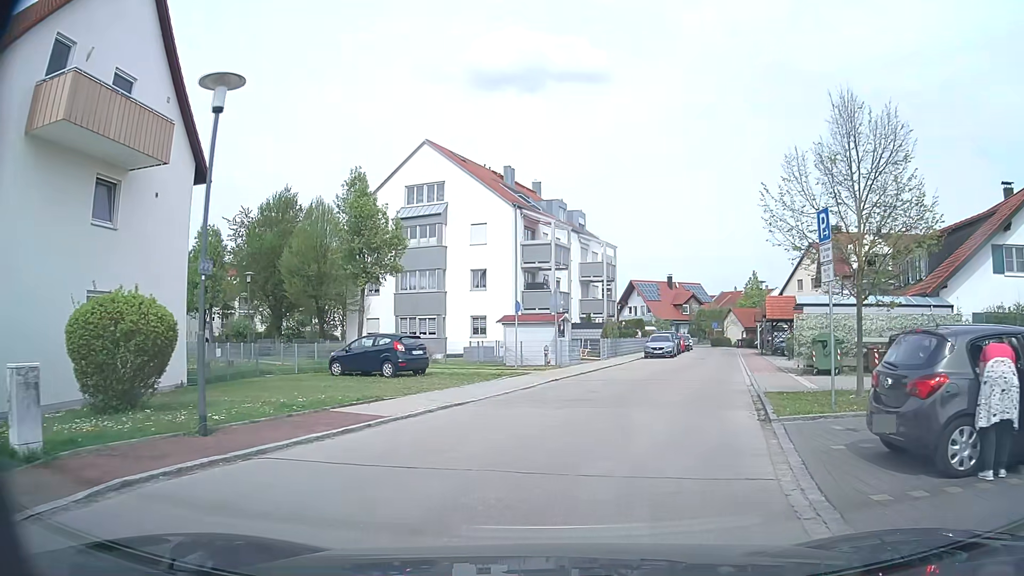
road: residential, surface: asphalt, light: Day
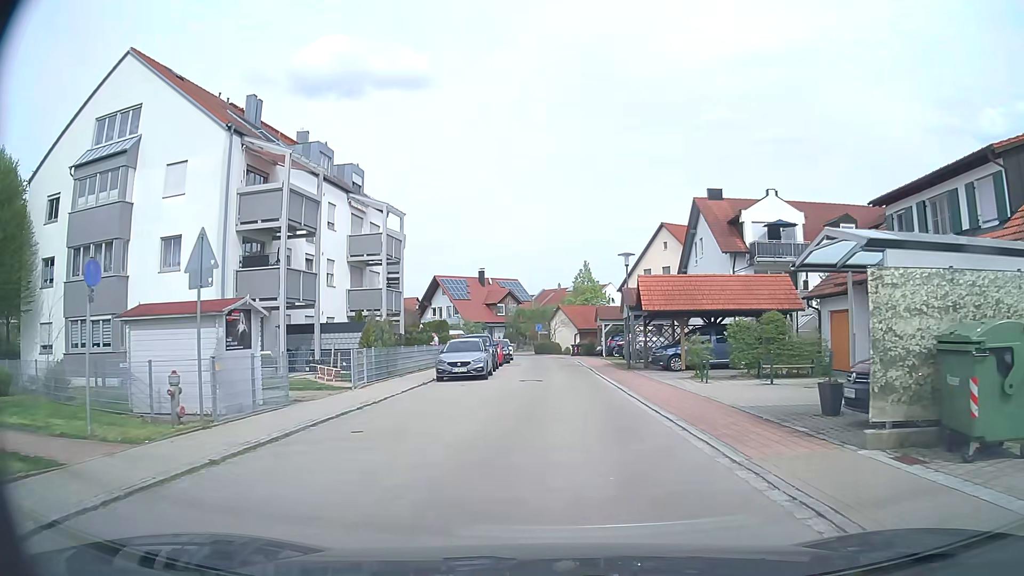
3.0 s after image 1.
(+2.7, +16.9) m; +16°
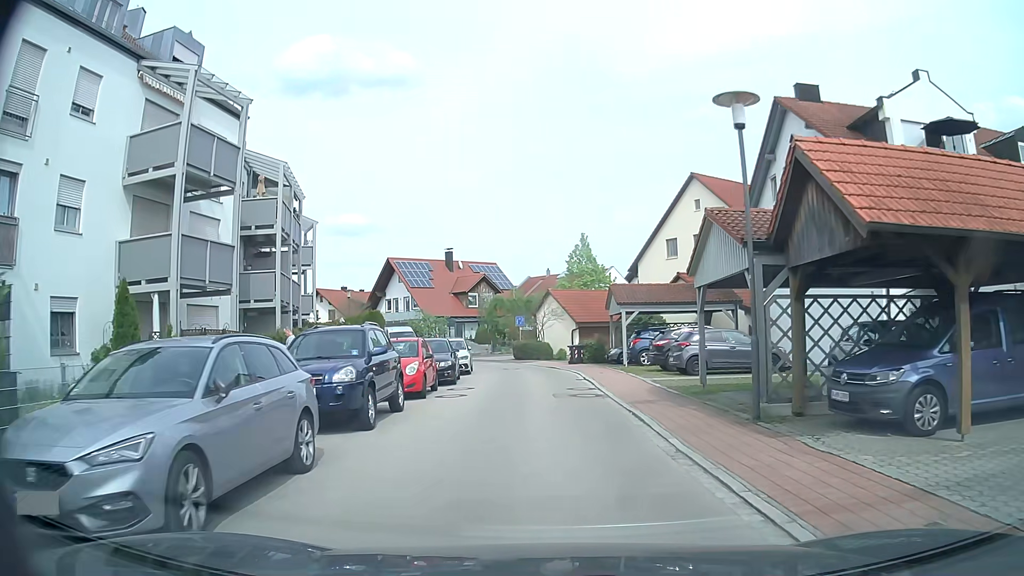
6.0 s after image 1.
(+0.4, +19.5) m; +1°
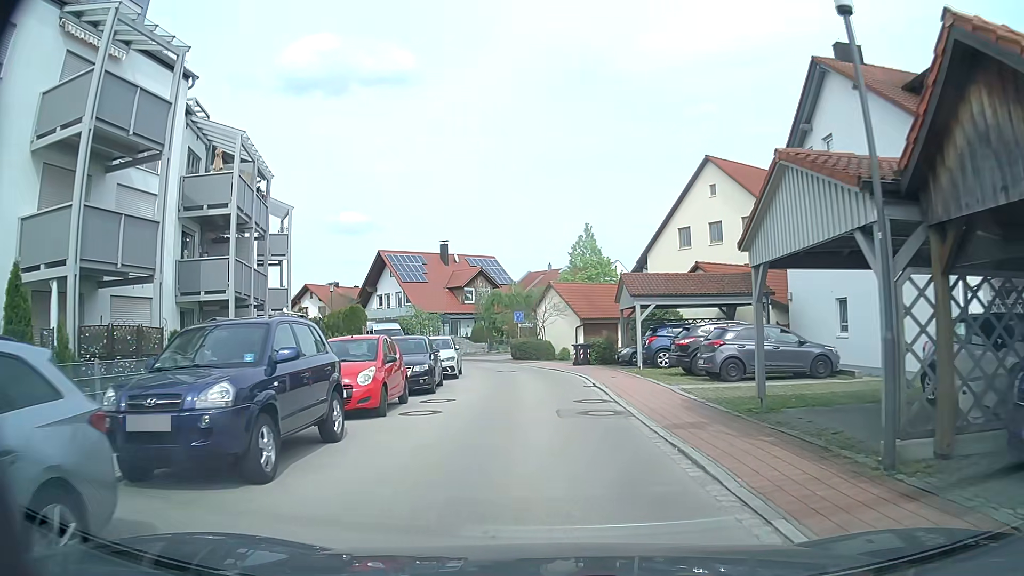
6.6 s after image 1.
(0.0, +4.2) m; 0°
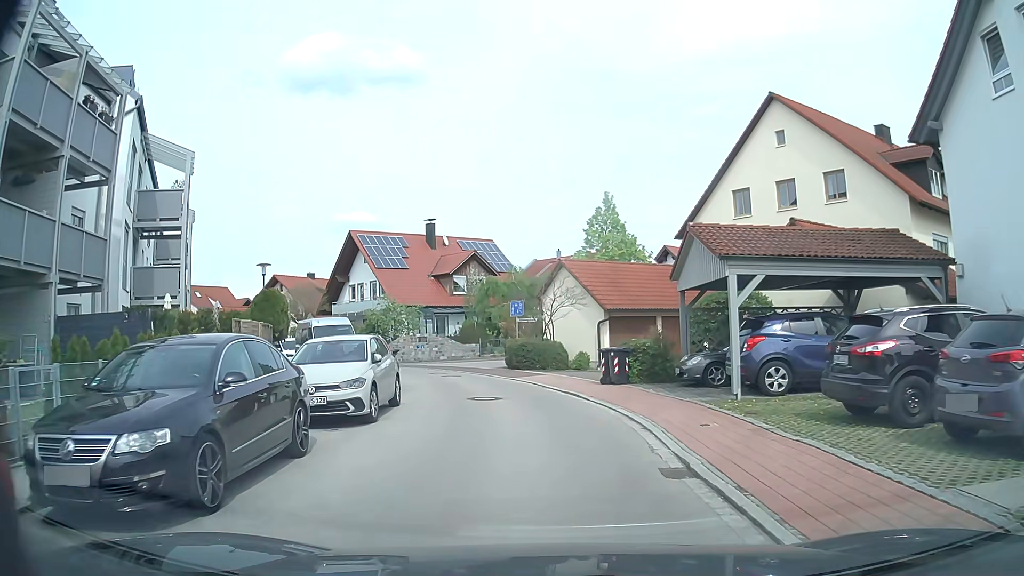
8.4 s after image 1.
(0.0, +11.7) m; -3°
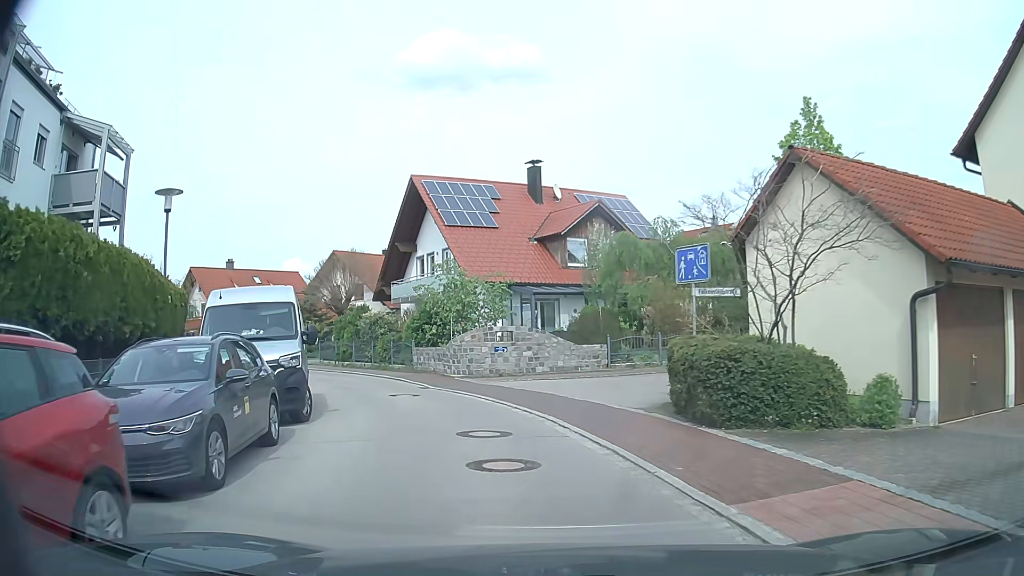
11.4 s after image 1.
(-0.7, +17.1) m; -10°
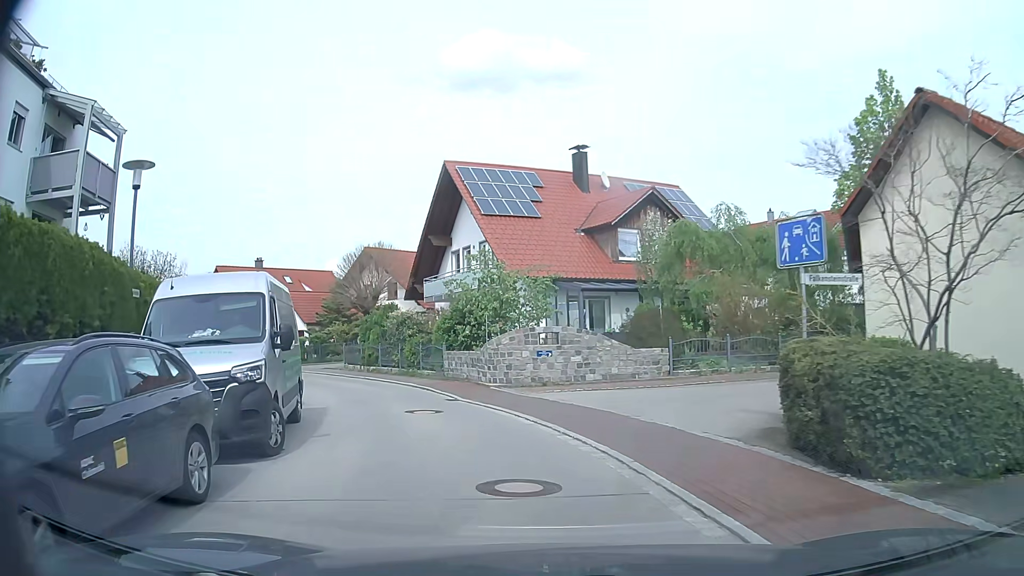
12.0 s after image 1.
(-0.1, +3.3) m; -3°
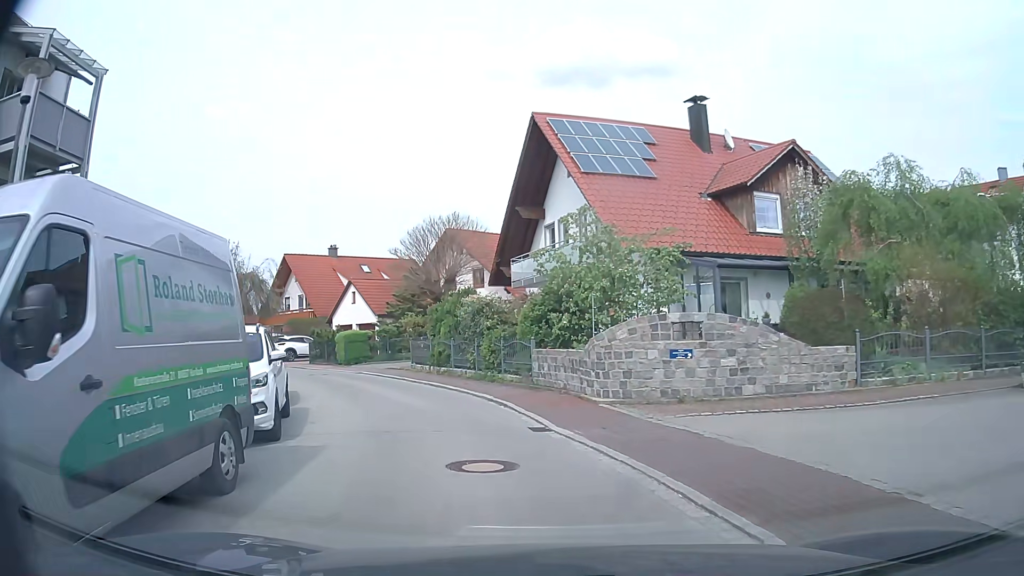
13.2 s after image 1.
(-0.5, +6.3) m; -10°
(-1, +10) (-4, +19) (-9, +28) (-16, +35) (-24, +41) (-32, +47) (-40, +53) (-49, +59) (-57, +64) (-65, +70) m
